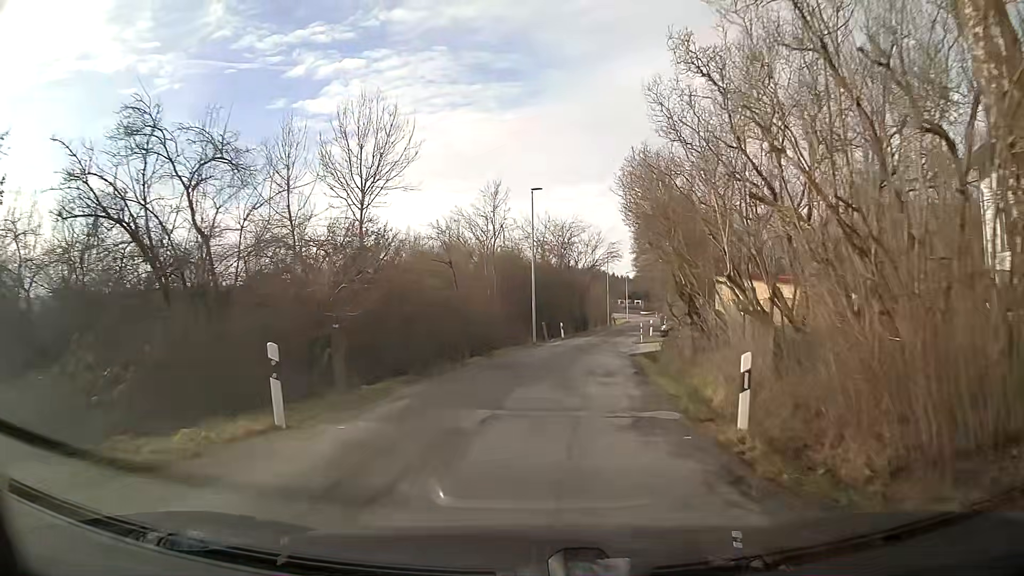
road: residential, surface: asphalt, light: Day
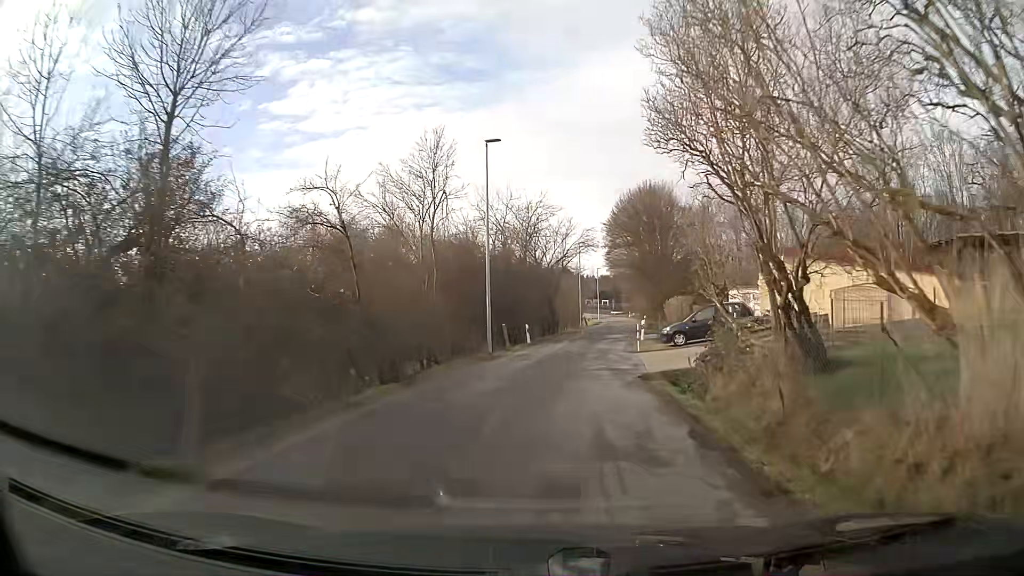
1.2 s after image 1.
(+0.3, +9.8) m; +3°
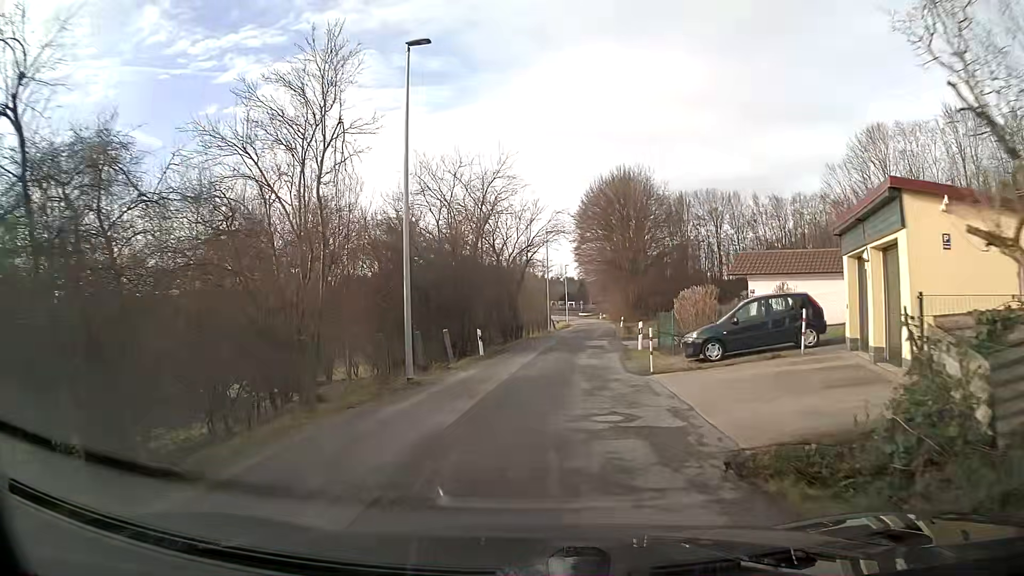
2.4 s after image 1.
(+0.2, +9.7) m; +3°
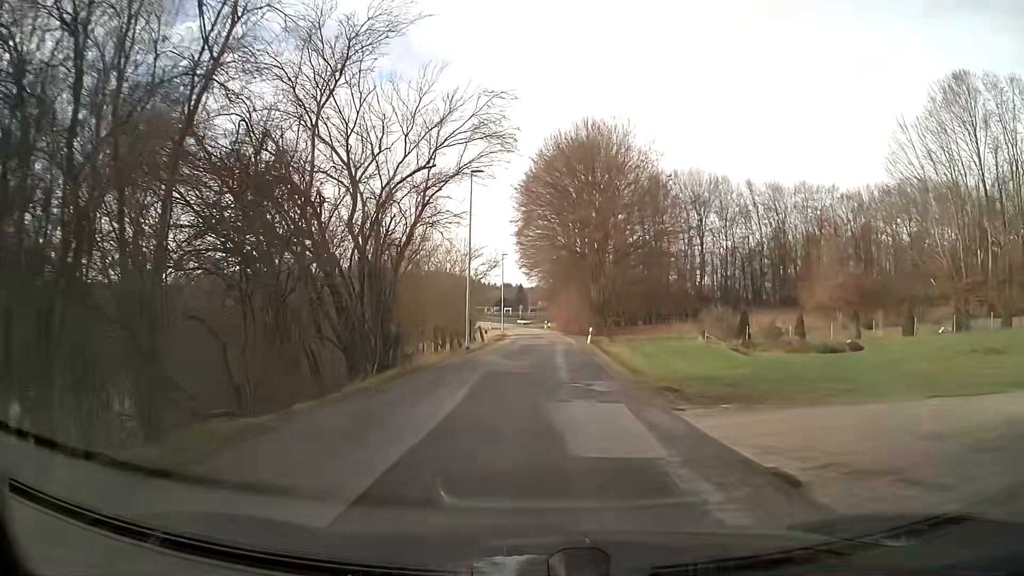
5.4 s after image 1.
(+1.3, +24.1) m; +5°
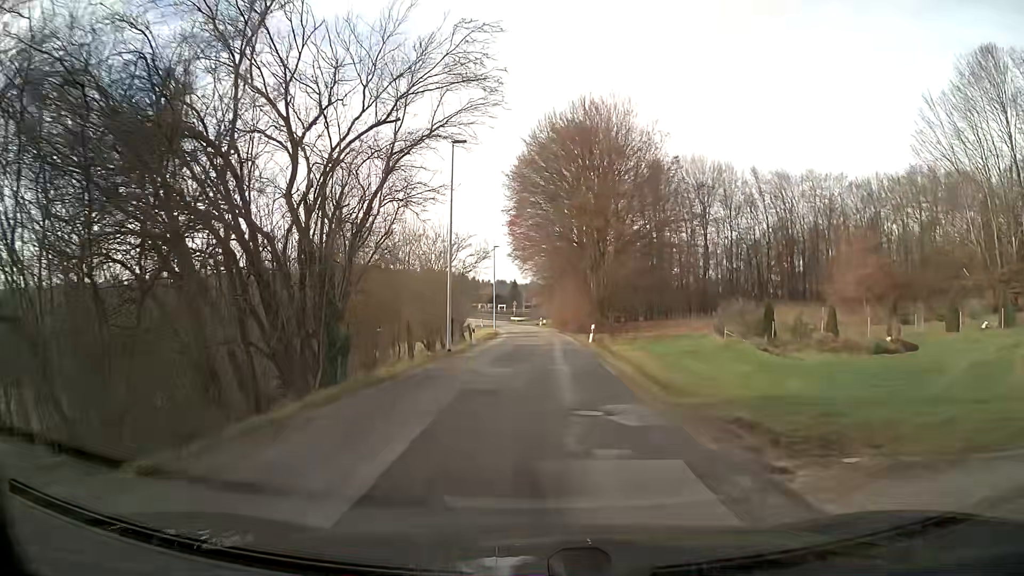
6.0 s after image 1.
(0.0, +4.8) m; 0°
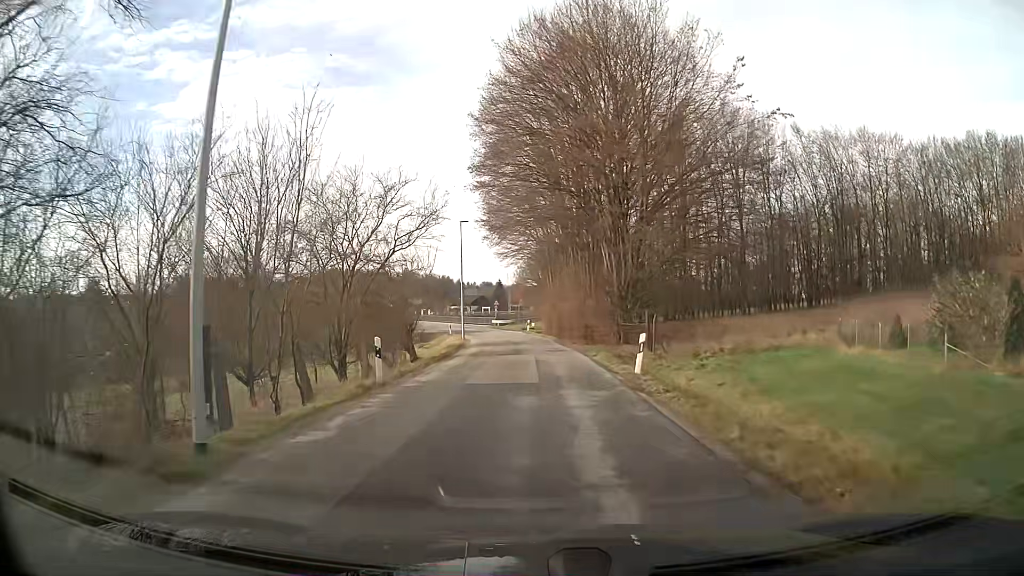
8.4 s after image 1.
(+0.2, +18.8) m; +1°
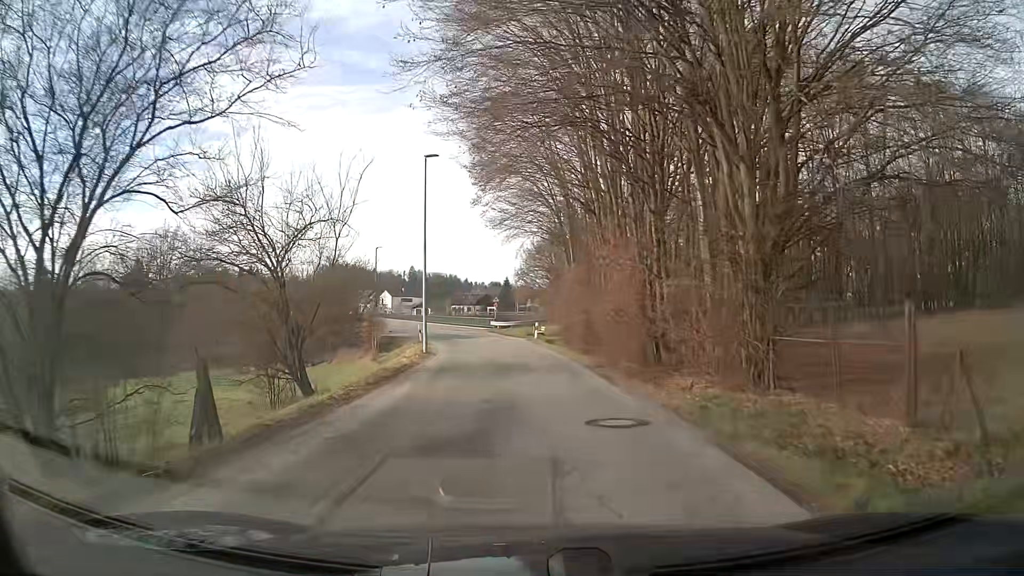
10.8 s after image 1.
(-0.1, +18.8) m; -1°
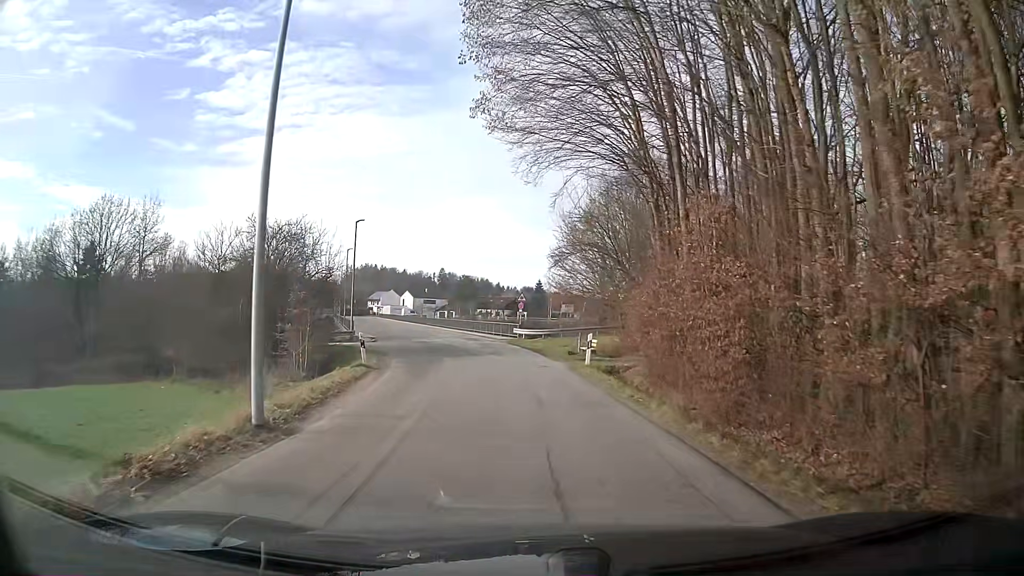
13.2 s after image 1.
(-0.4, +19.0) m; -2°
